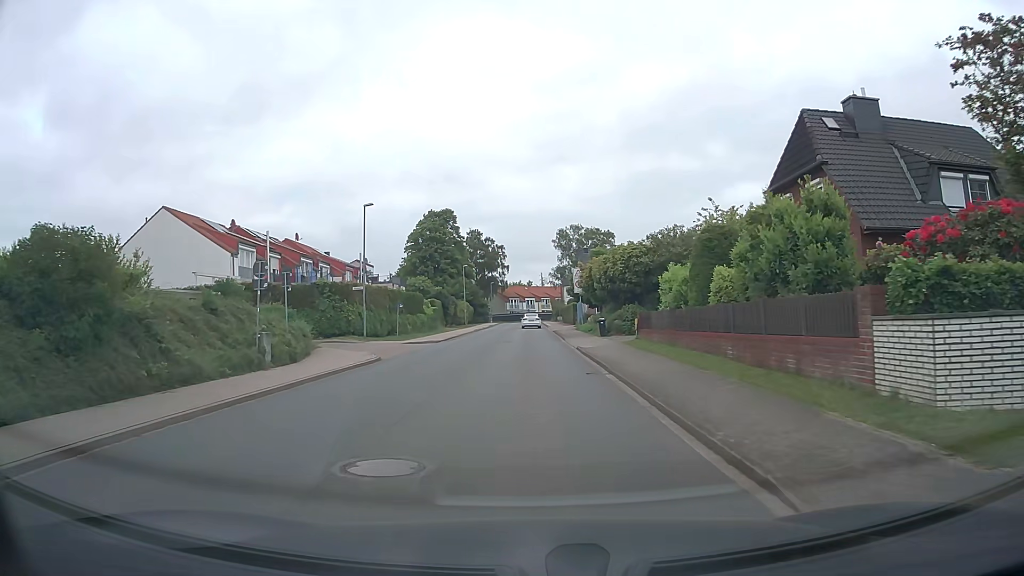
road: unclassified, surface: asphalt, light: Day
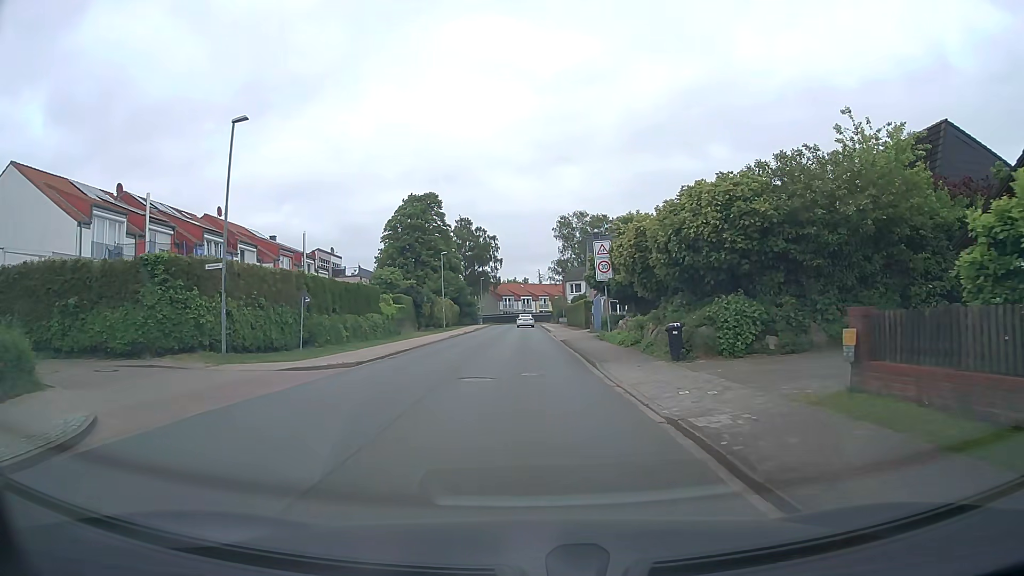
(+0.1, +18.0) m; +1°
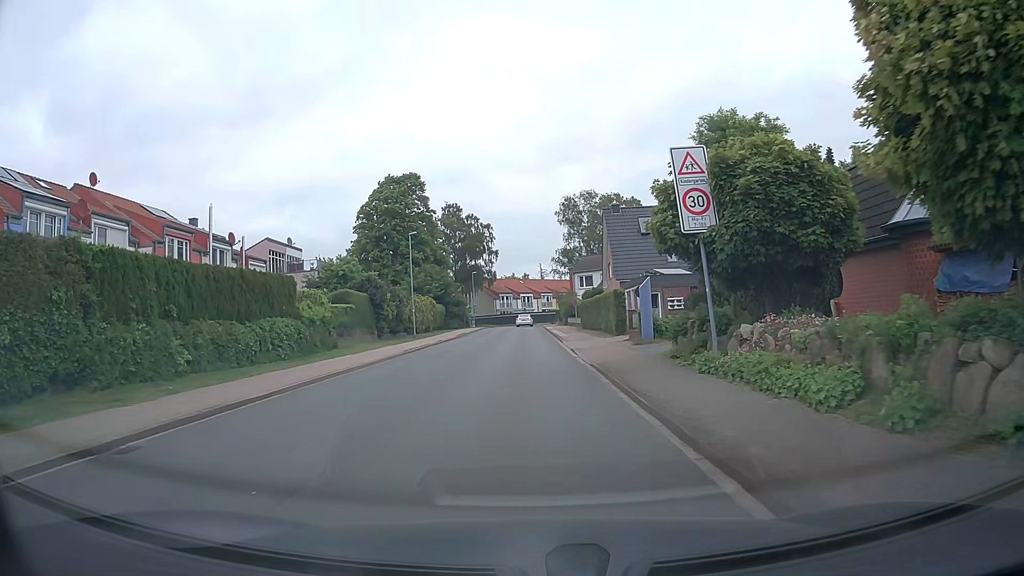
(0.0, +17.5) m; 0°
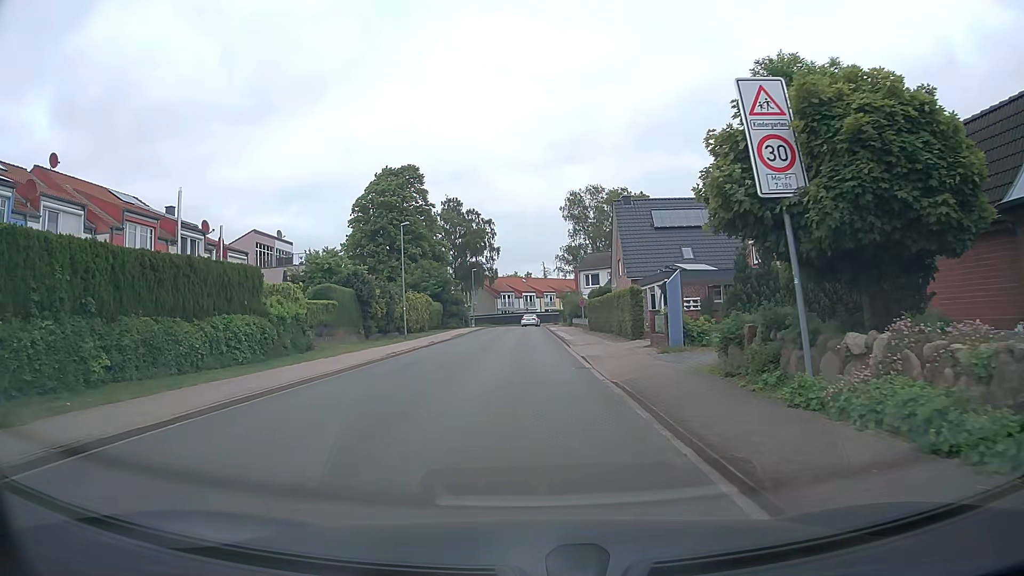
(-0.1, +4.4) m; -1°
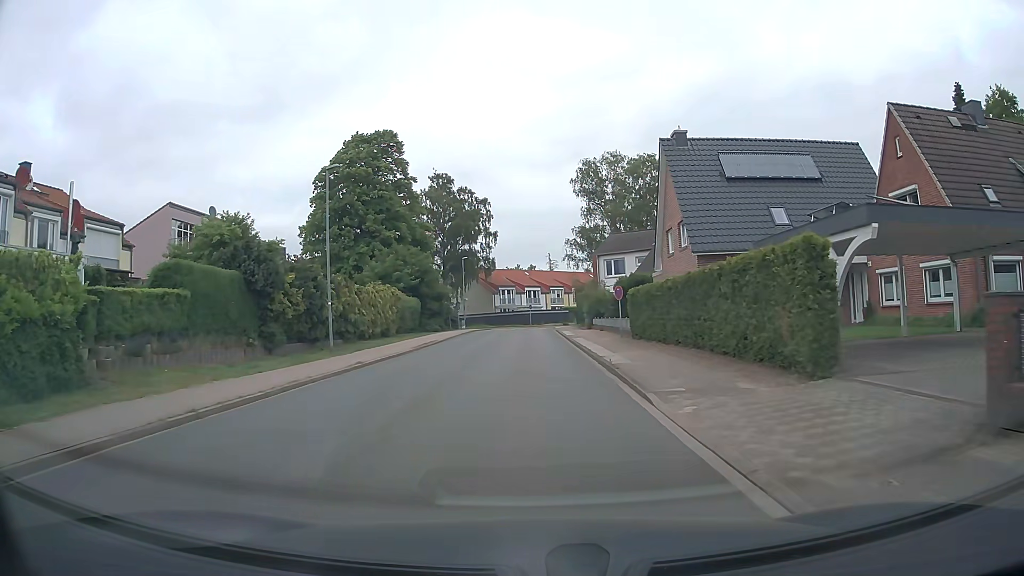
(-0.1, +17.7) m; -1°
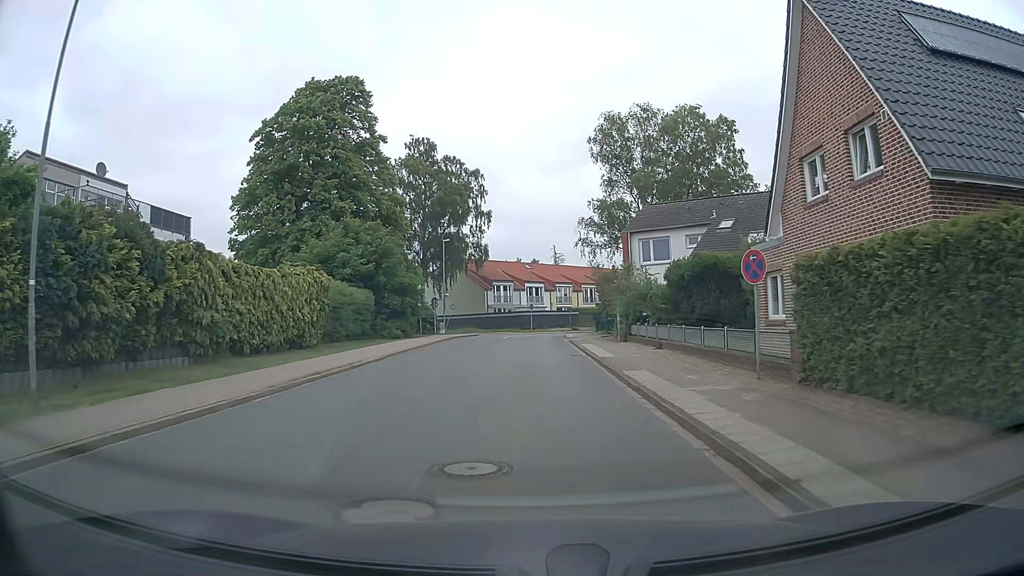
(0.0, +17.9) m; 0°
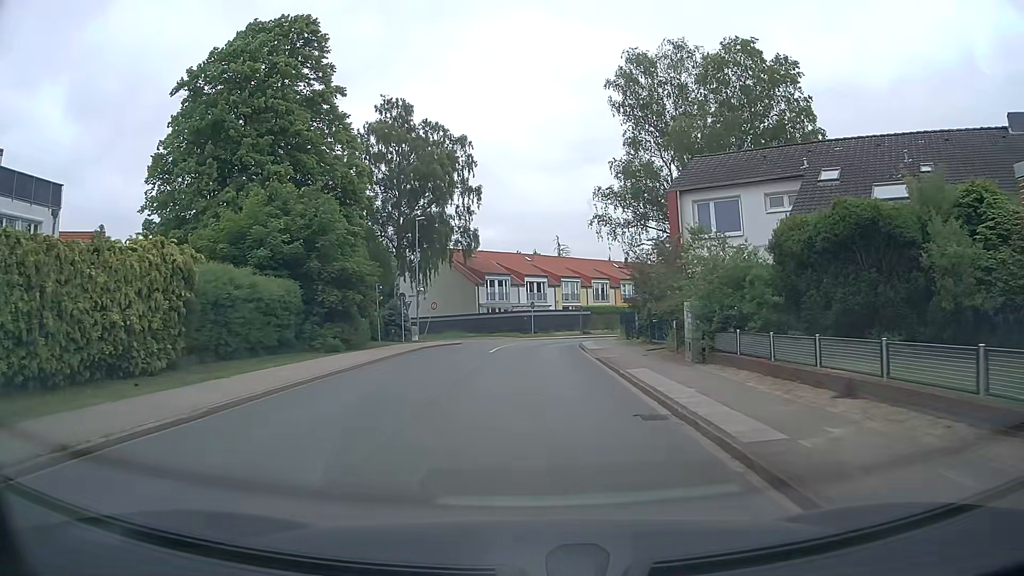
(-0.1, +13.5) m; -1°
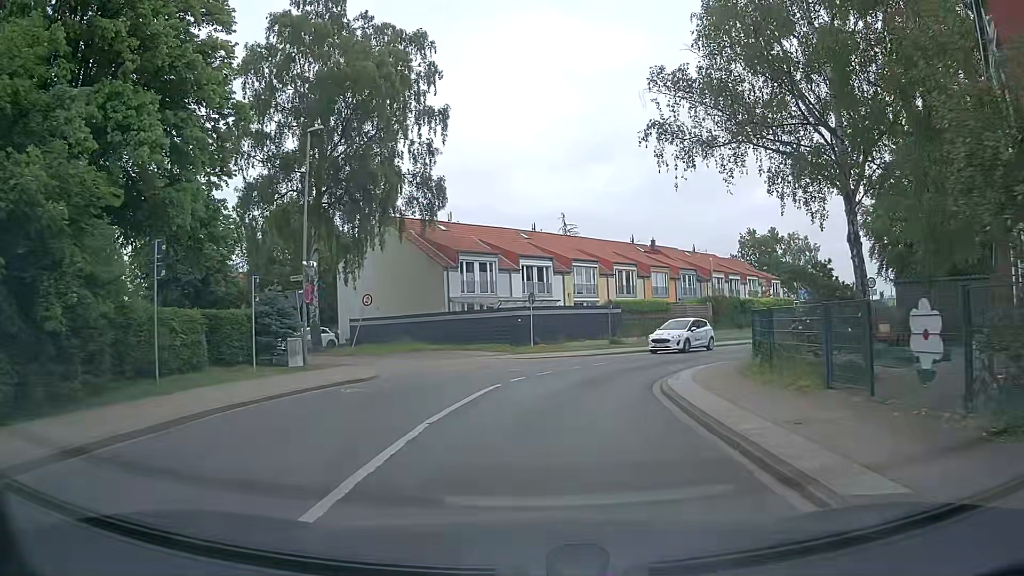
(+0.3, +21.2) m; +1°
(0, +10) (+3, +20) (+8, +28) (+15, +35) (+22, +42) (+29, +50) (+36, +57) (+43, +64) (+49, +72) (+56, +79) m
